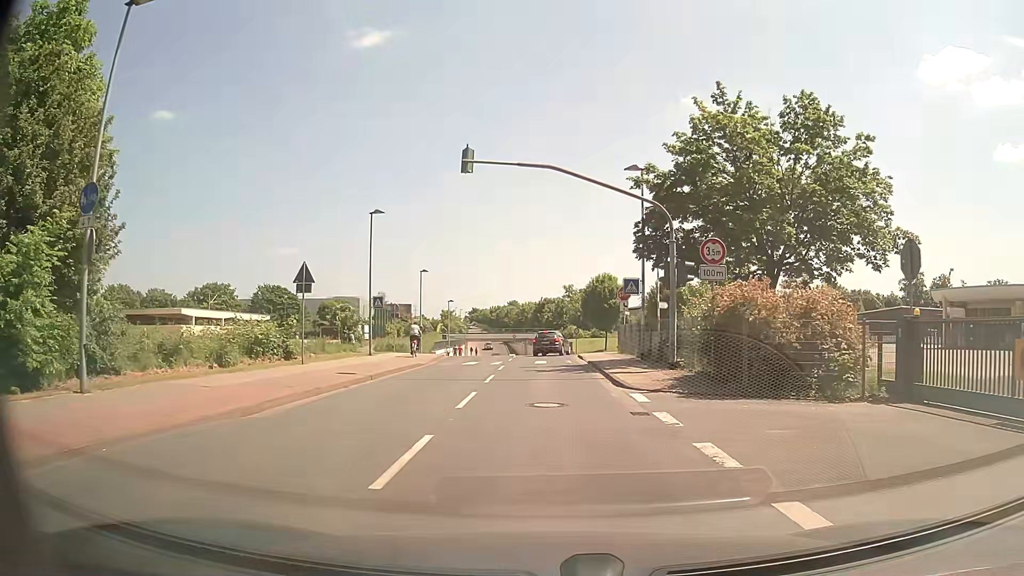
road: unclassified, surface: asphalt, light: Day
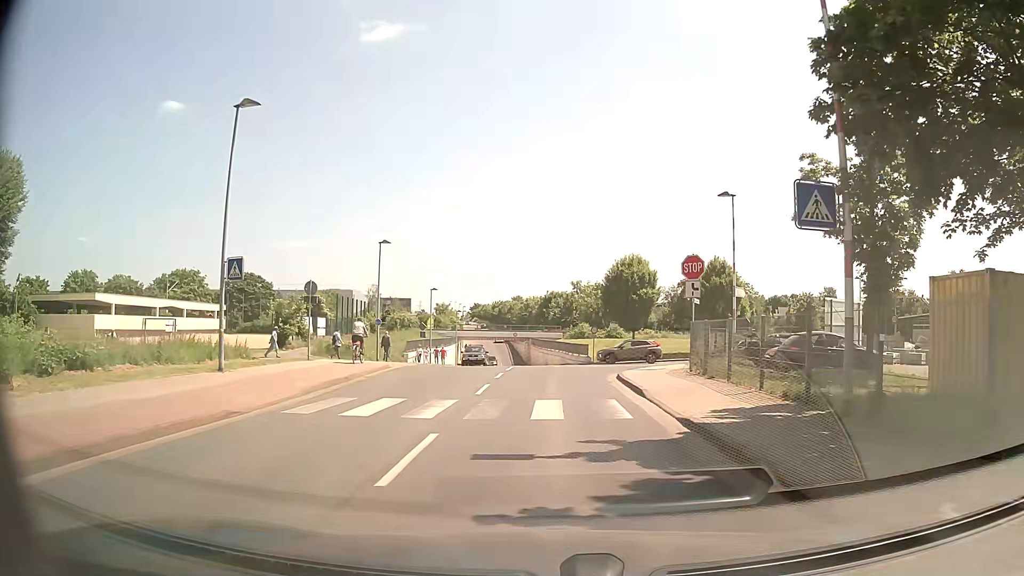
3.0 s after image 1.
(0.0, +17.7) m; -1°
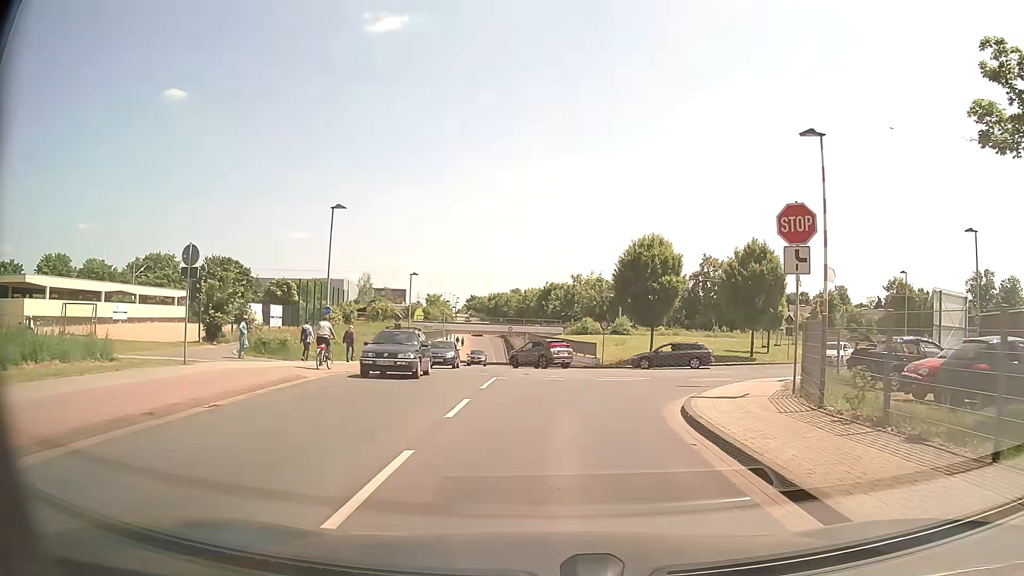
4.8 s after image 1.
(+0.1, +10.2) m; 0°
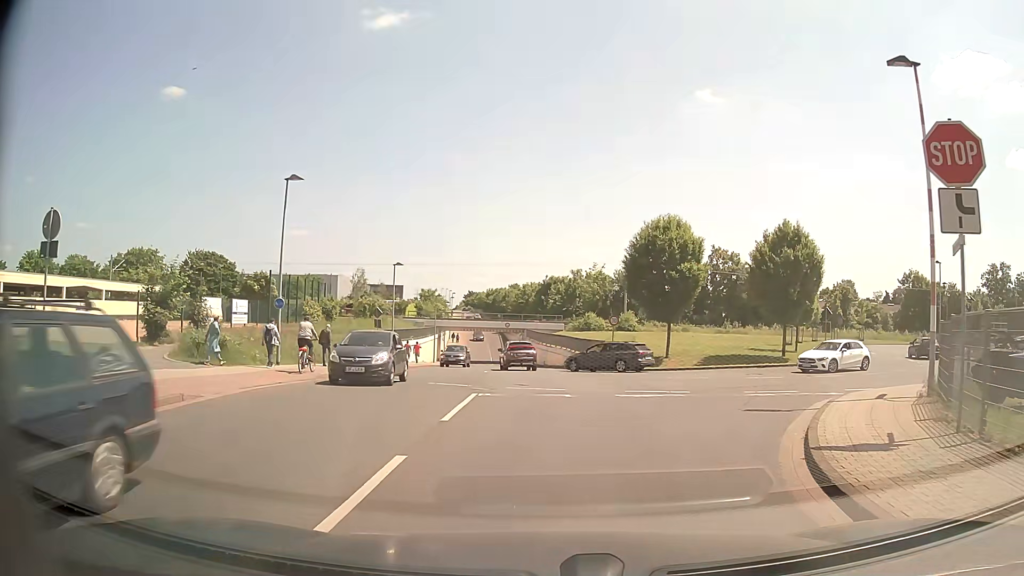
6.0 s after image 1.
(0.0, +6.2) m; 0°
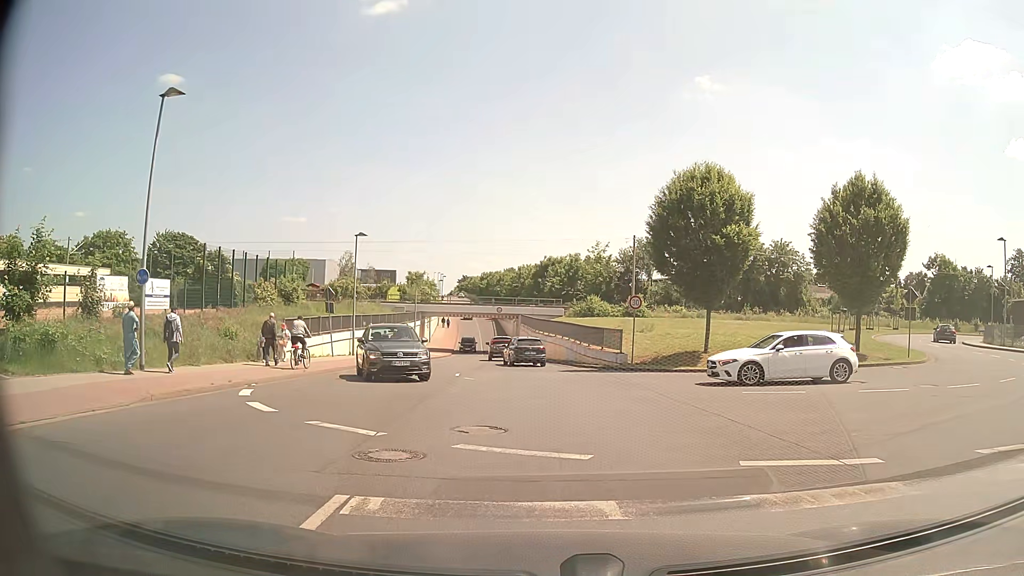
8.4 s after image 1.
(0.0, +9.8) m; 0°
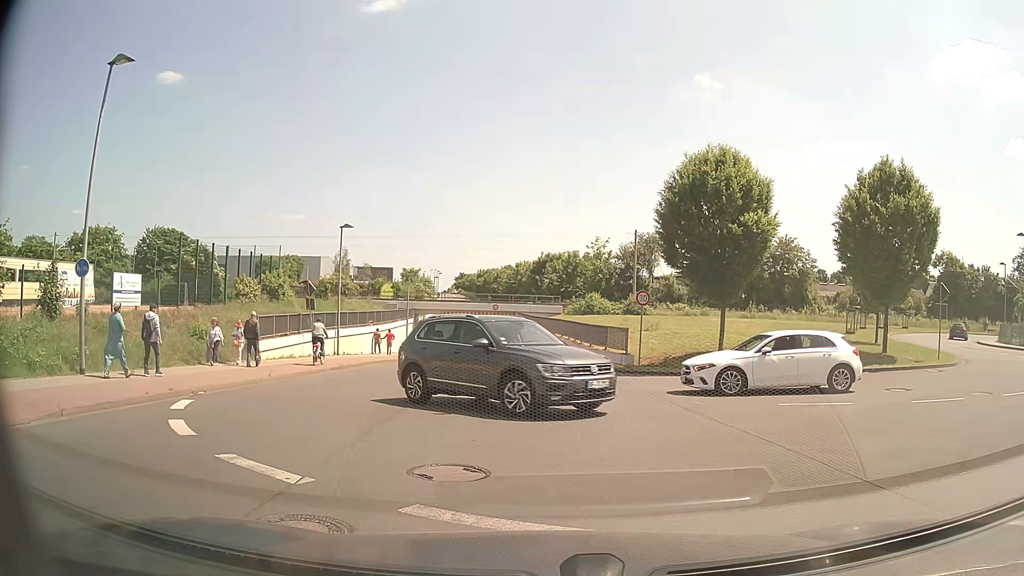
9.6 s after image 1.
(0.0, +2.6) m; 0°
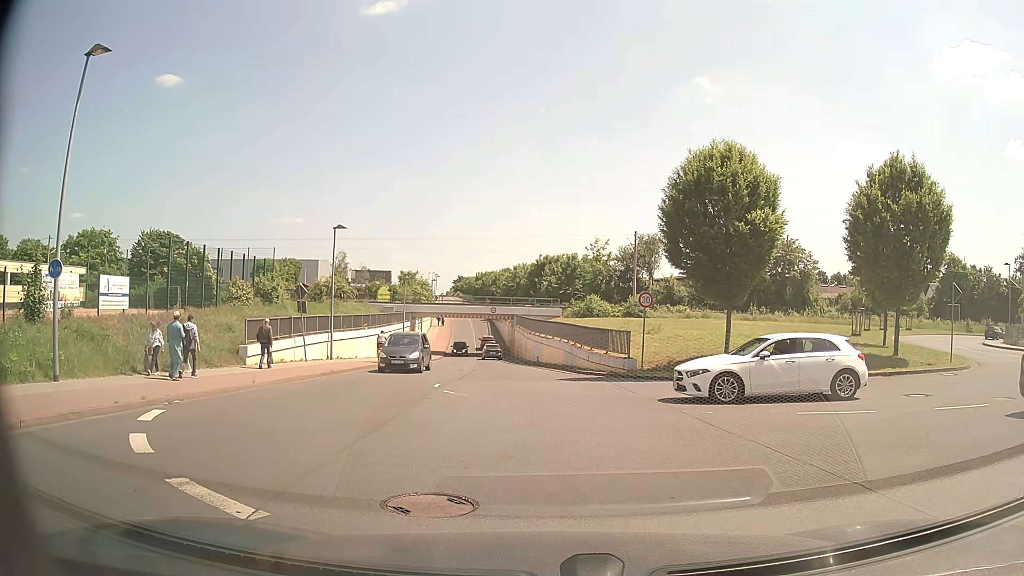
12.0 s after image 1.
(0.0, +1.1) m; 0°
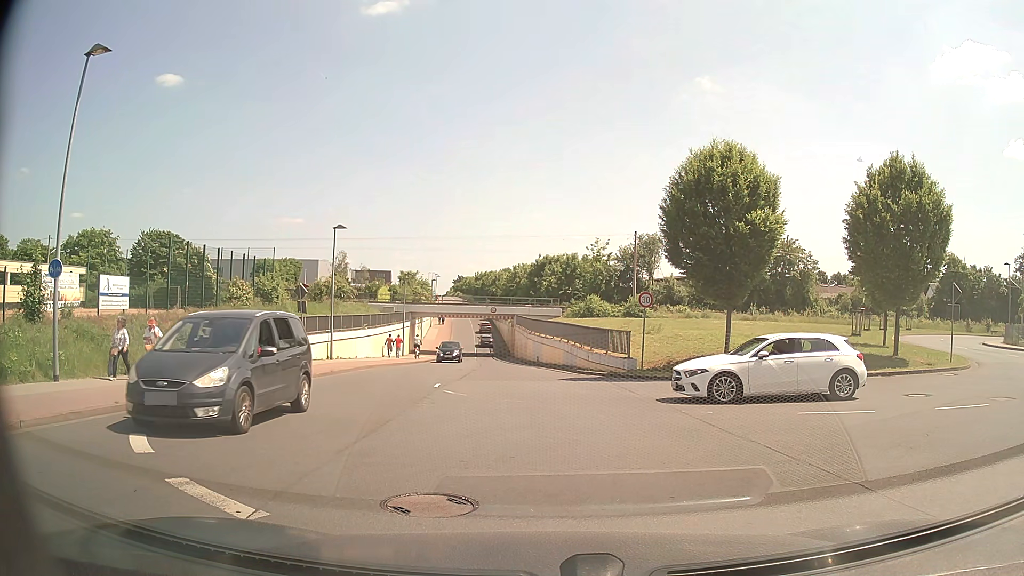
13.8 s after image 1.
(0.0, 0.0) m; 0°
(0, +10) (0, +20) (-1, +30) (-2, +40) (-3, +50) (-4, +60) (-4, +70) (-5, +80) (-6, +90) (-7, +100) m
